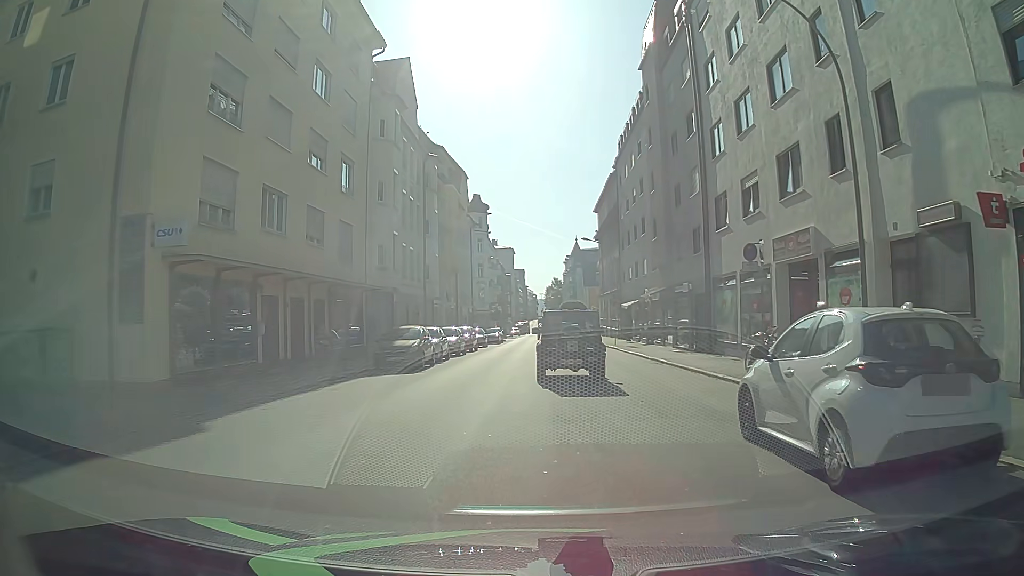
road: tertiary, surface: asphalt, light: Day
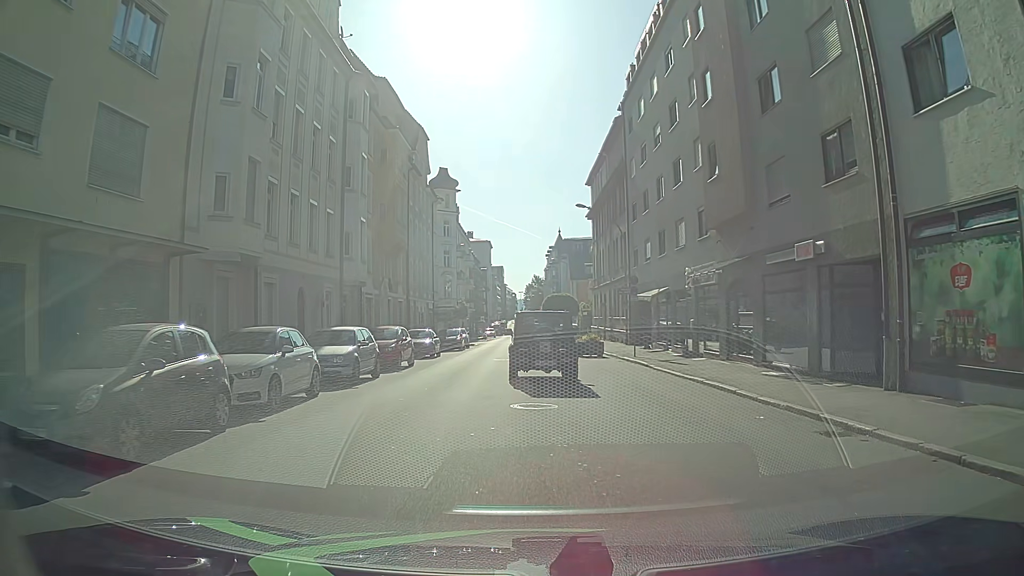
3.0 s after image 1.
(+0.4, +16.2) m; +3°
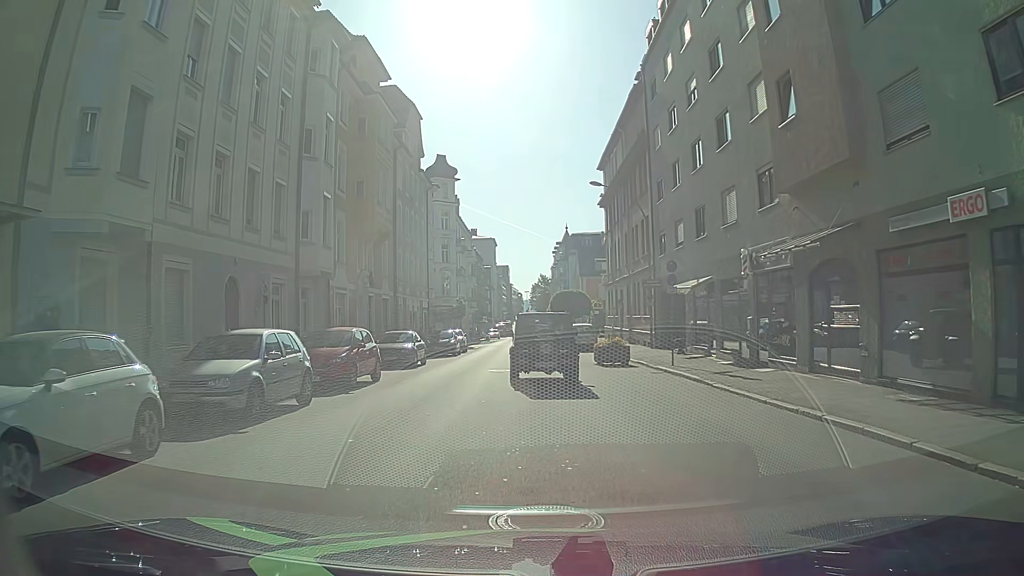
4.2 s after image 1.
(-0.1, +6.7) m; 0°
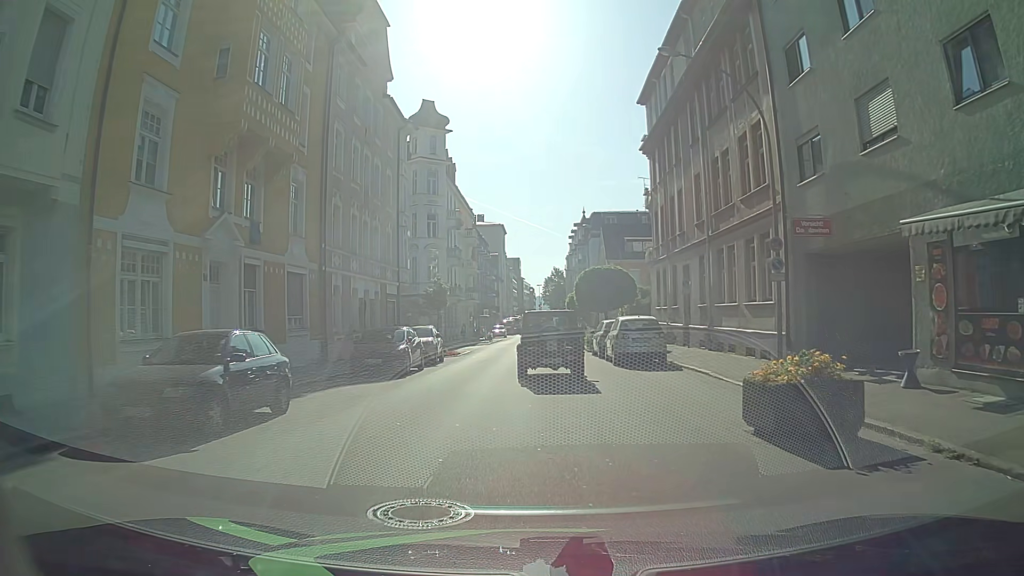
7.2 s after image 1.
(-0.5, +17.4) m; -2°
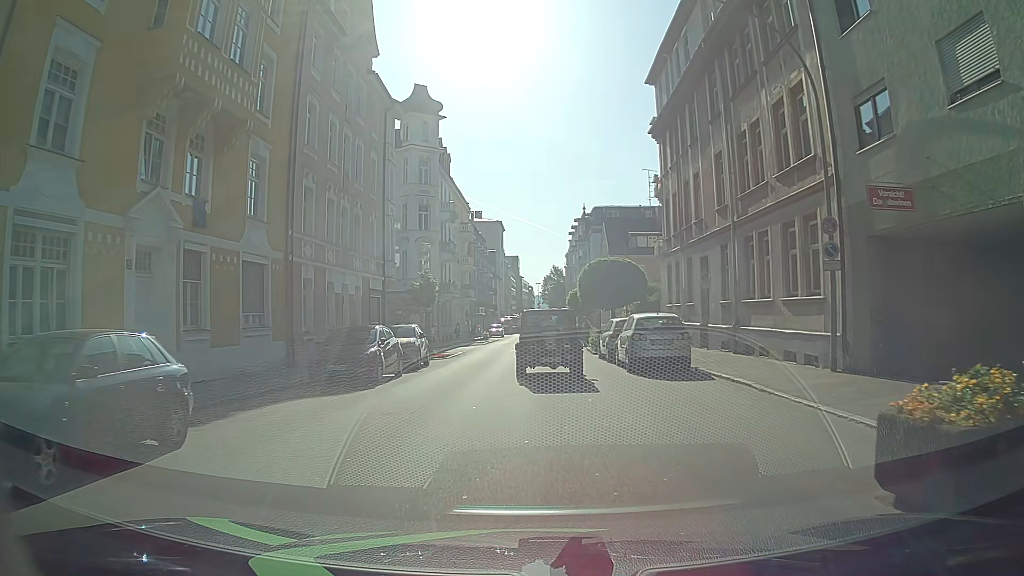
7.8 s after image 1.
(0.0, +3.6) m; 0°
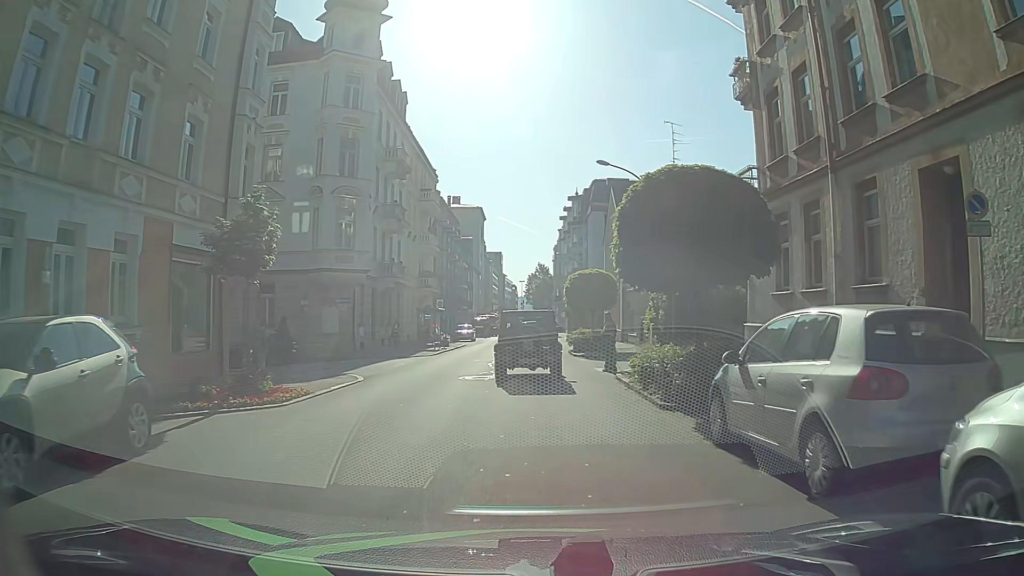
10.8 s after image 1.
(+0.3, +18.1) m; +2°
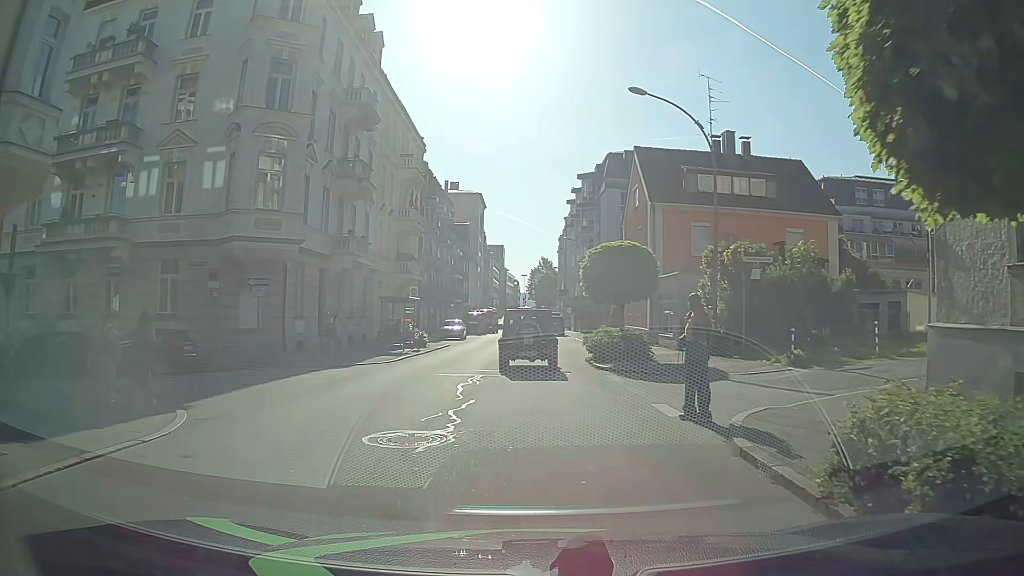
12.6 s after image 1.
(-0.2, +9.9) m; -2°
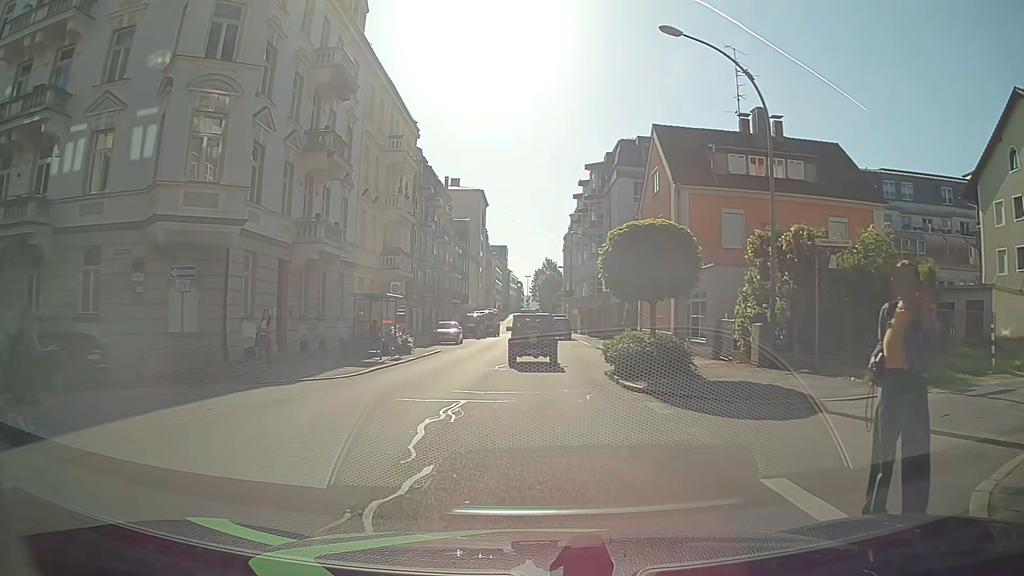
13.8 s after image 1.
(0.0, +5.1) m; +1°
